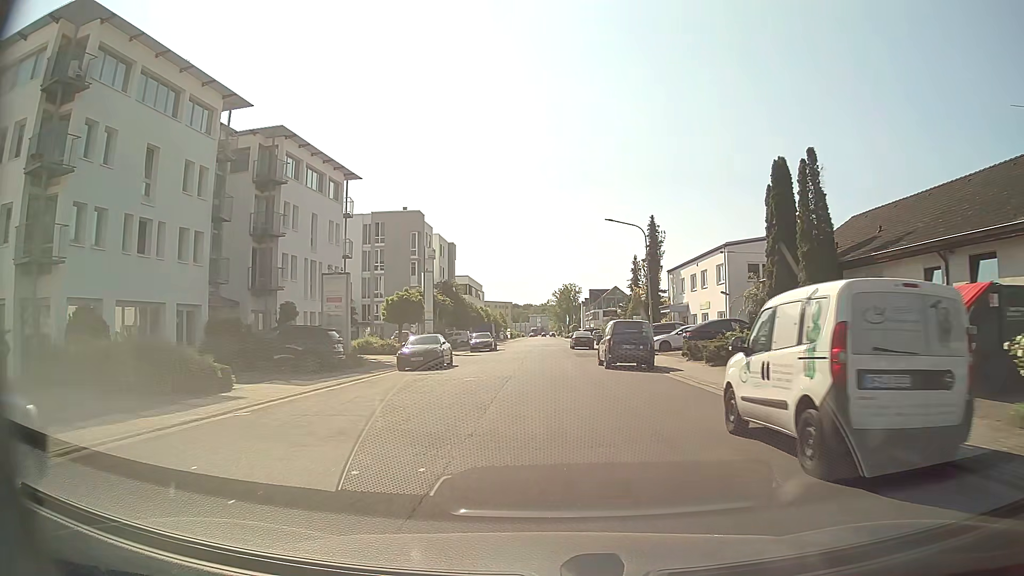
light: Day
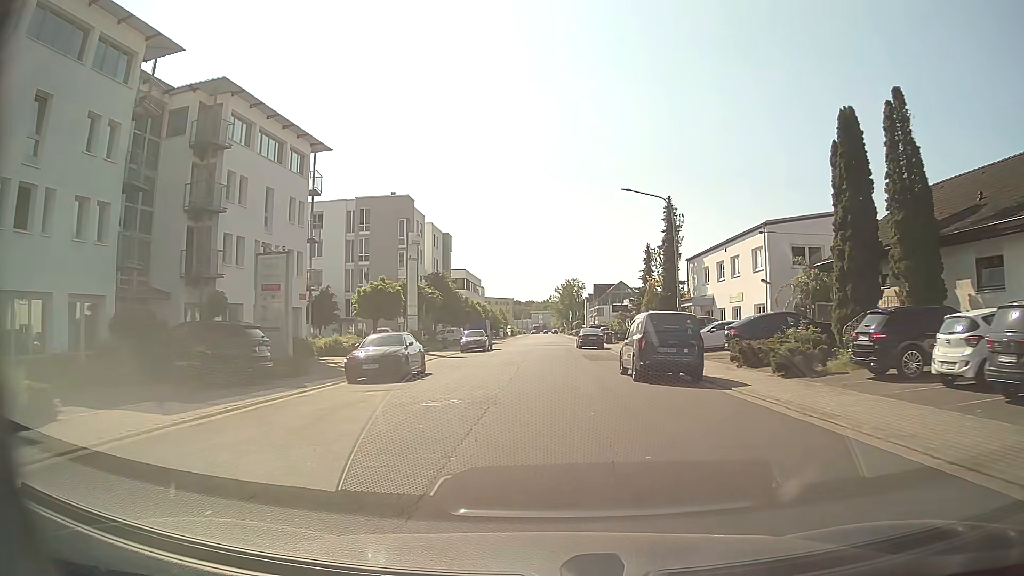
(0.0, +7.5) m; -1°
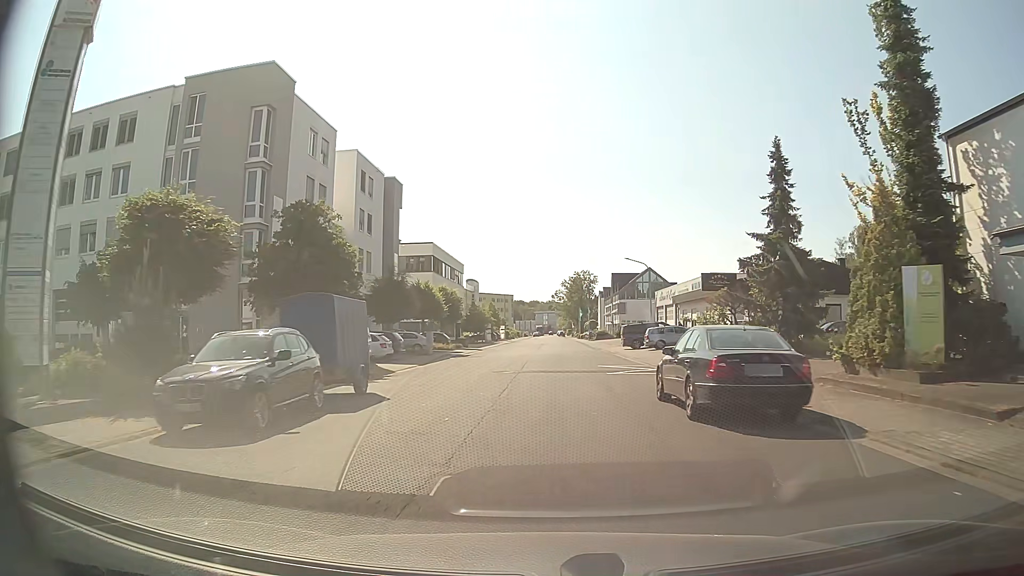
(+0.5, +37.0) m; 0°
(0, +10) (0, +20) (+1, +30) (+1, +40) (+1, +50) (+1, +60) (+1, +70) (+1, +80) (+2, +90) (+2, +100) m
